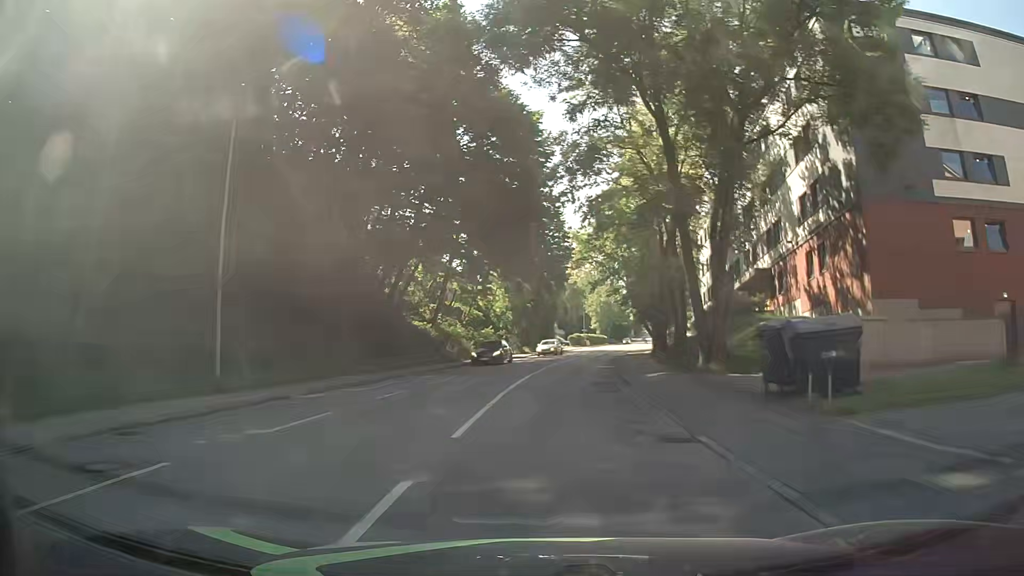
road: tertiary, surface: asphalt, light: Day
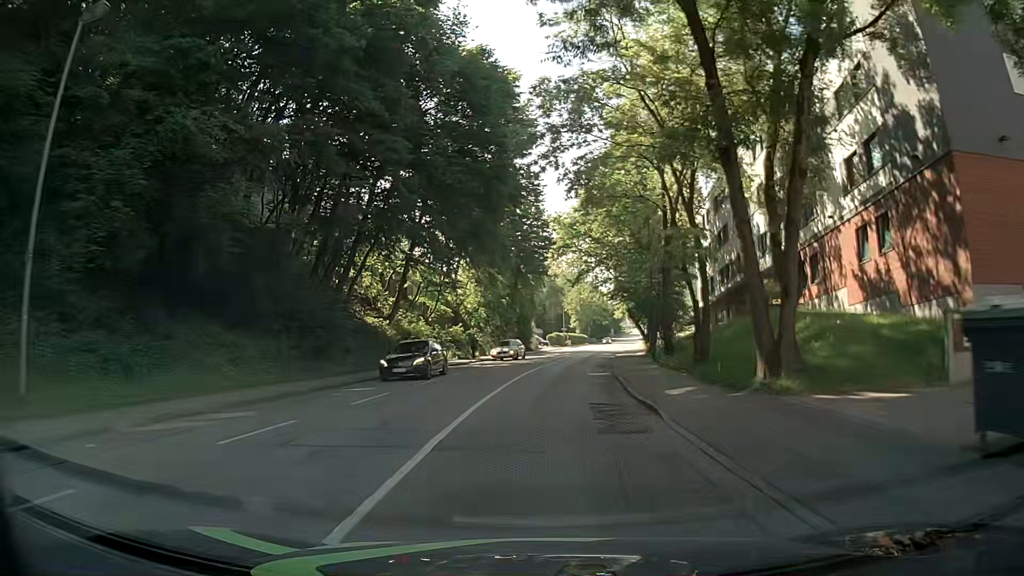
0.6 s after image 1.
(+0.1, +7.6) m; +2°
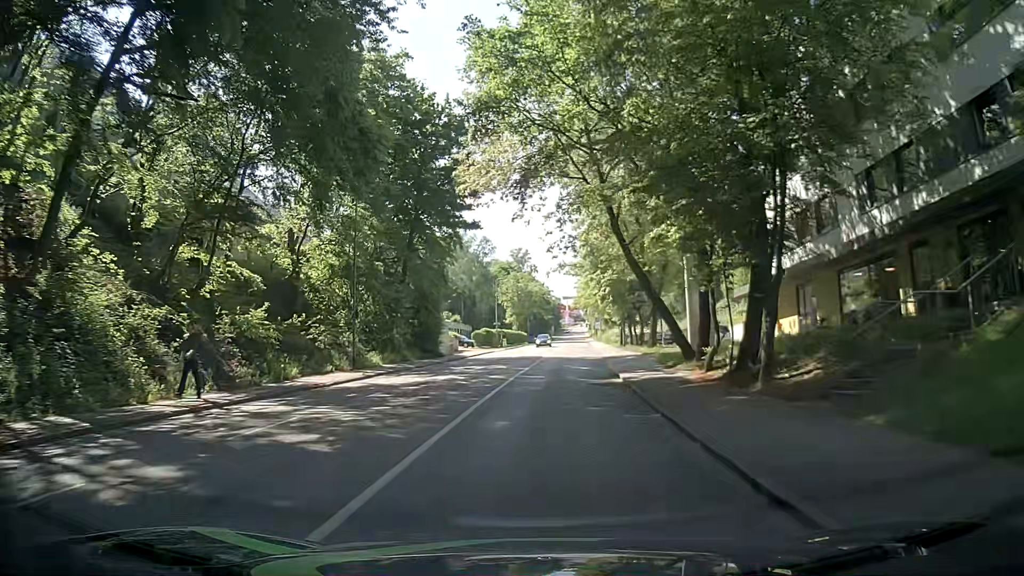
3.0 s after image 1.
(+1.3, +30.9) m; +5°
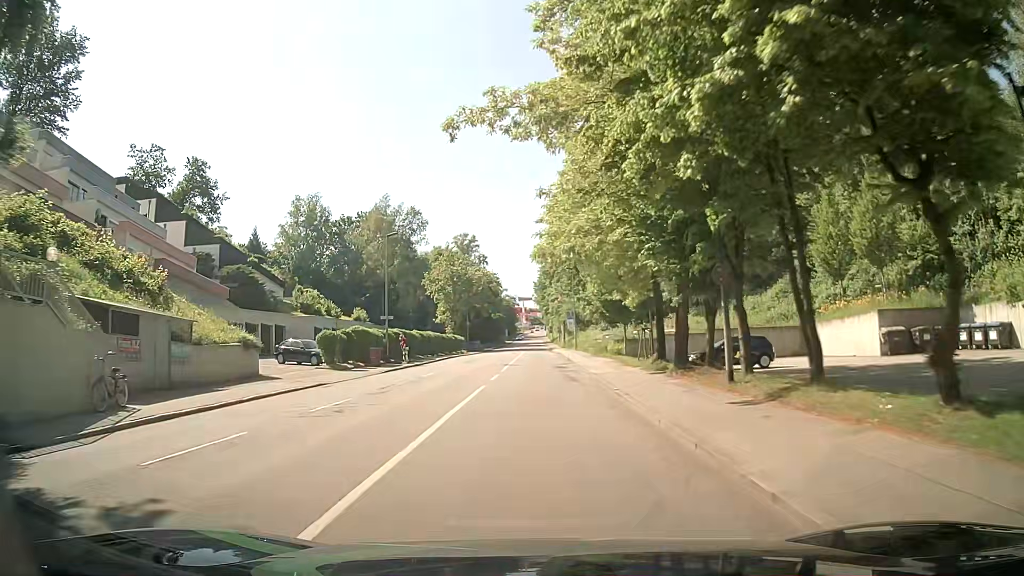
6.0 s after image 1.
(+2.0, +38.4) m; +4°
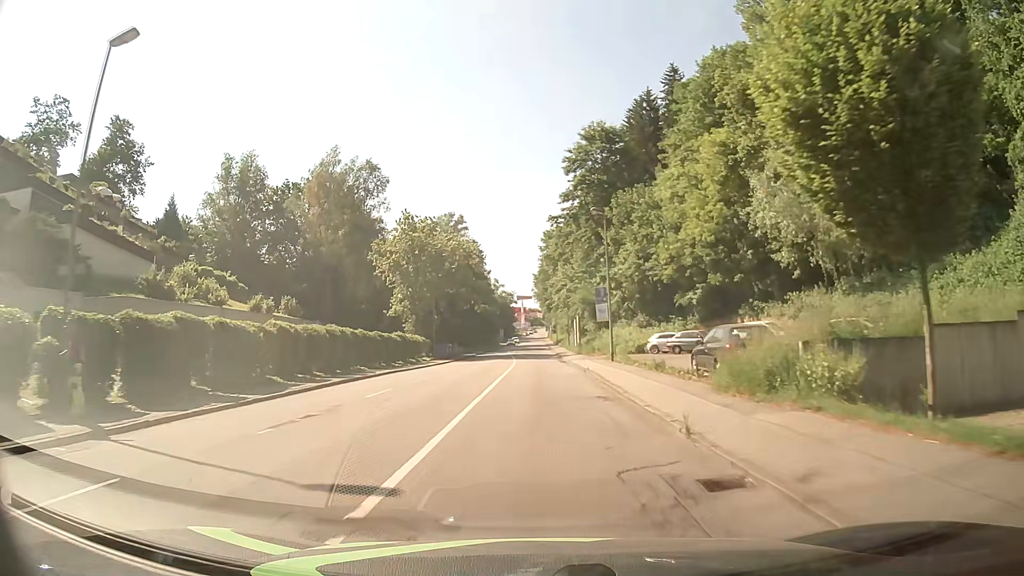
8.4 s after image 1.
(0.0, +30.7) m; +1°
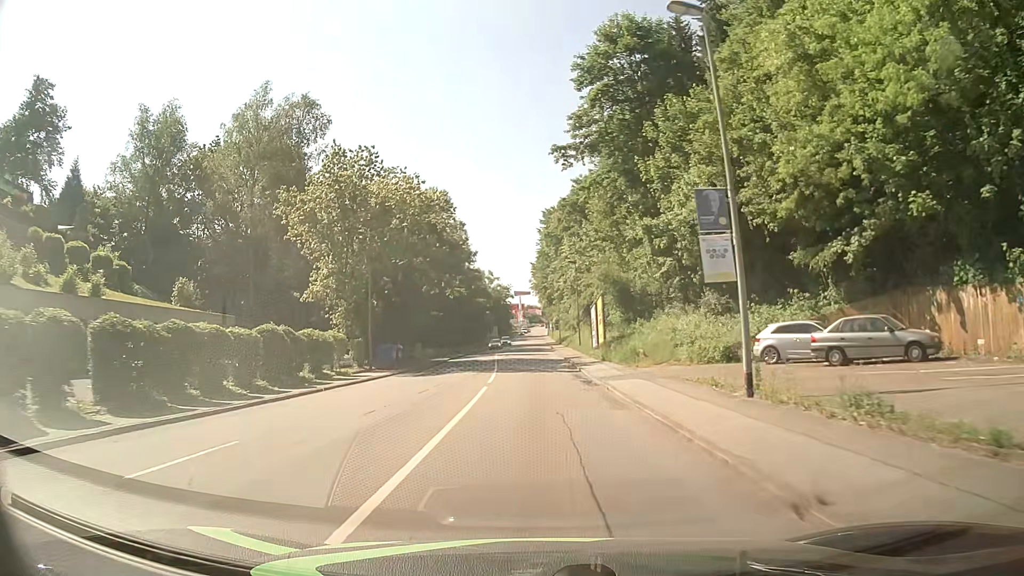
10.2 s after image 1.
(-0.2, +23.3) m; -1°
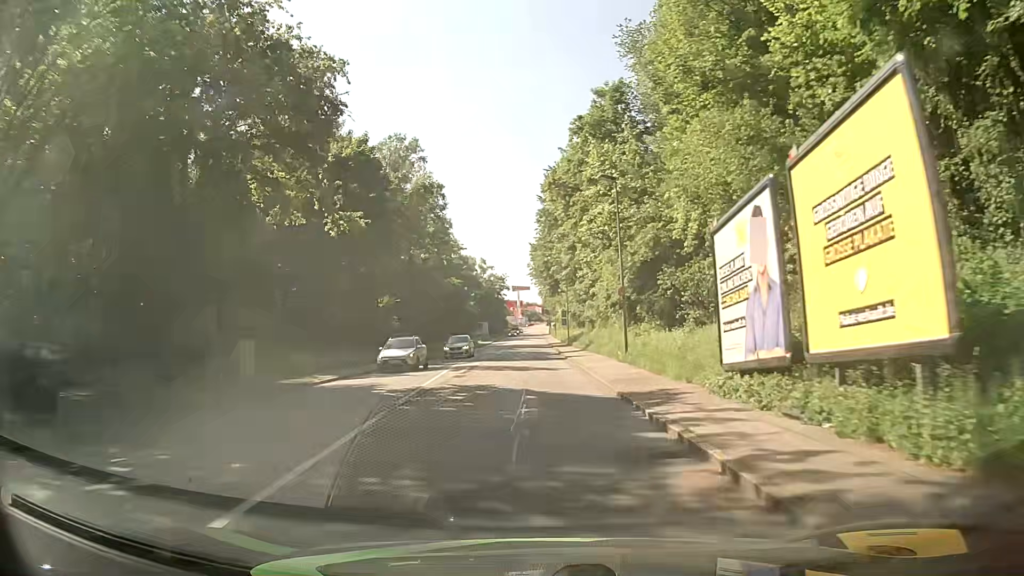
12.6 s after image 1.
(+0.2, +31.9) m; 0°
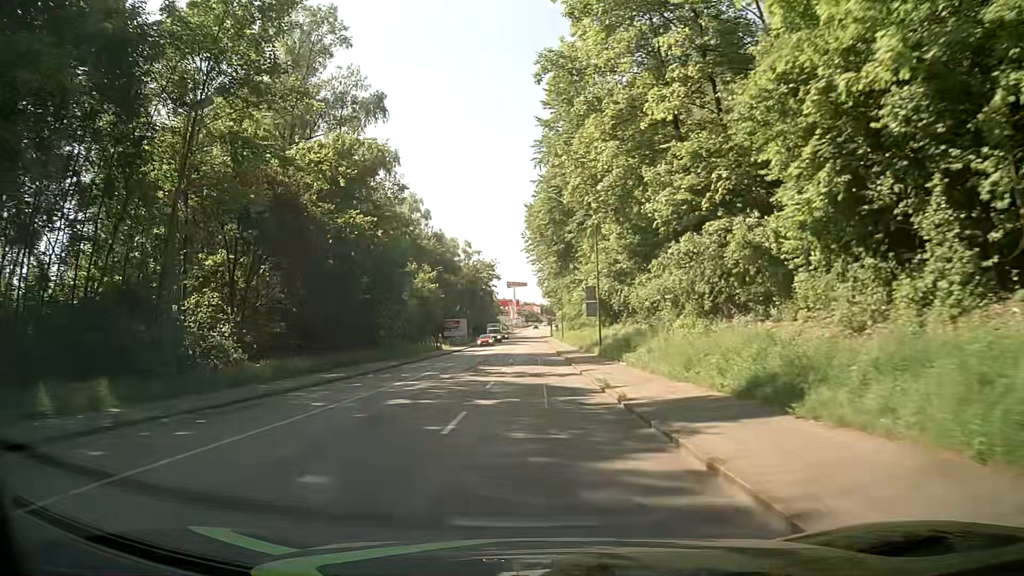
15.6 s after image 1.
(+0.1, +40.2) m; 0°
(0, +10) (0, +20) (0, +30) (0, +40) (0, +50) (0, +60) (0, +70) (0, +80) (0, +90) (0, +100) m
